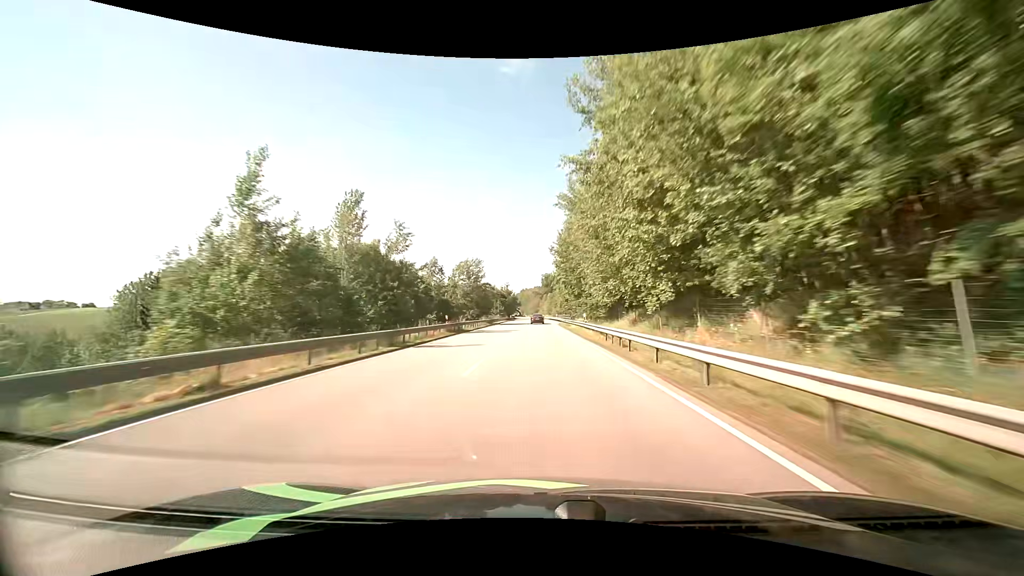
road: primary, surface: asphalt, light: Day
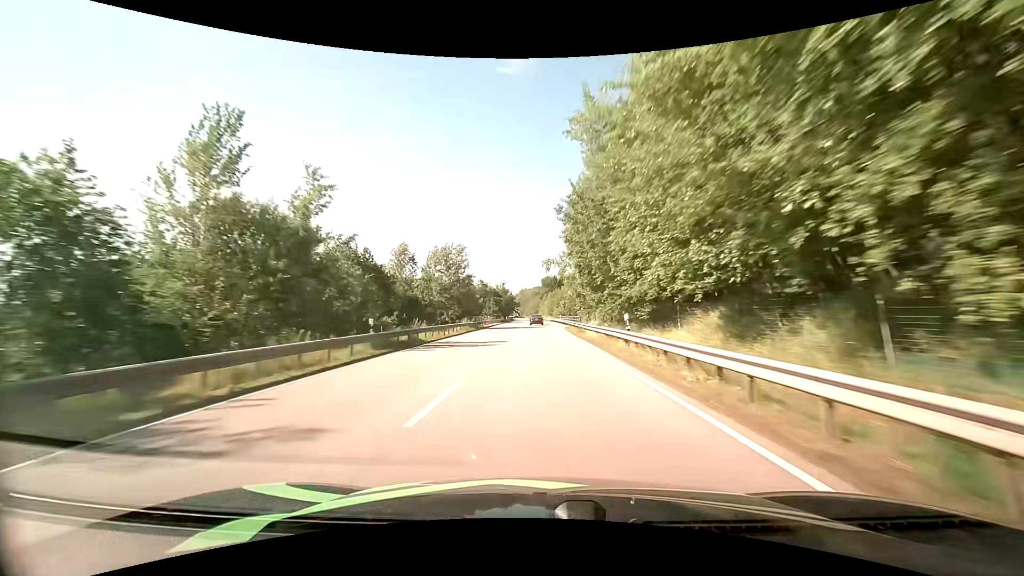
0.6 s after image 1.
(0.0, +16.0) m; 0°
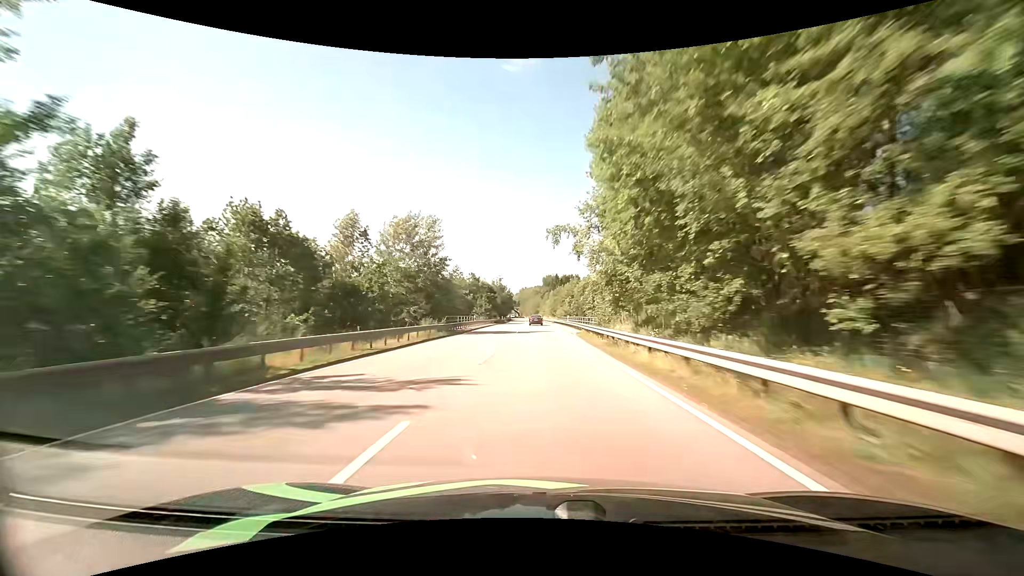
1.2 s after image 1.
(0.0, +15.8) m; 0°
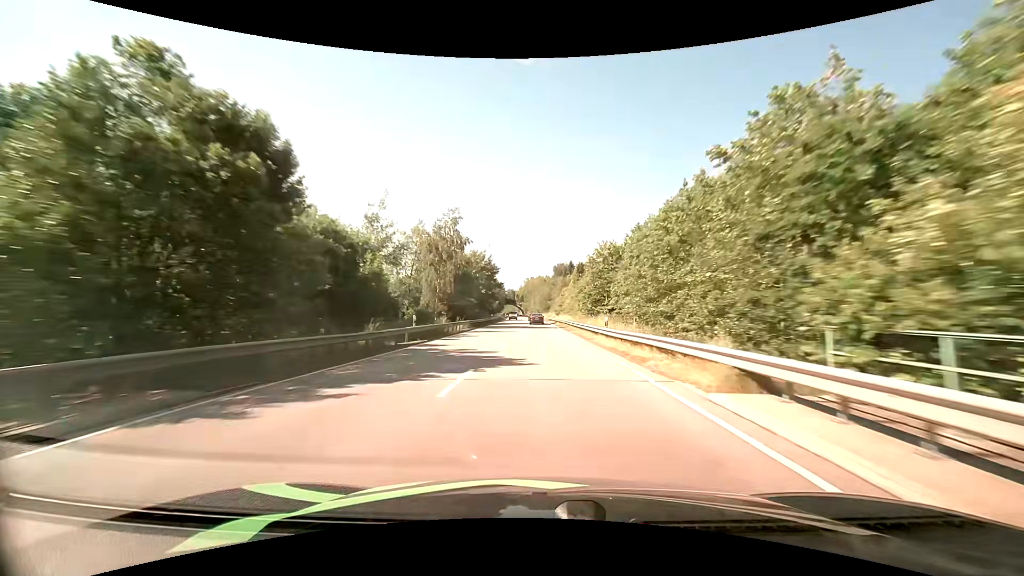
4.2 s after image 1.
(-0.2, +77.0) m; -1°
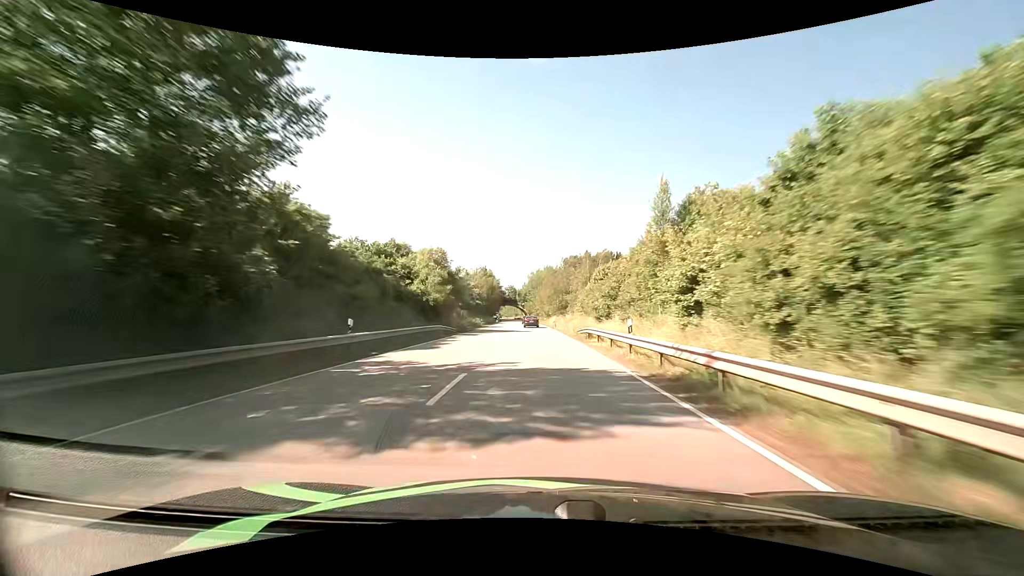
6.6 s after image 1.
(-0.5, +60.5) m; -1°
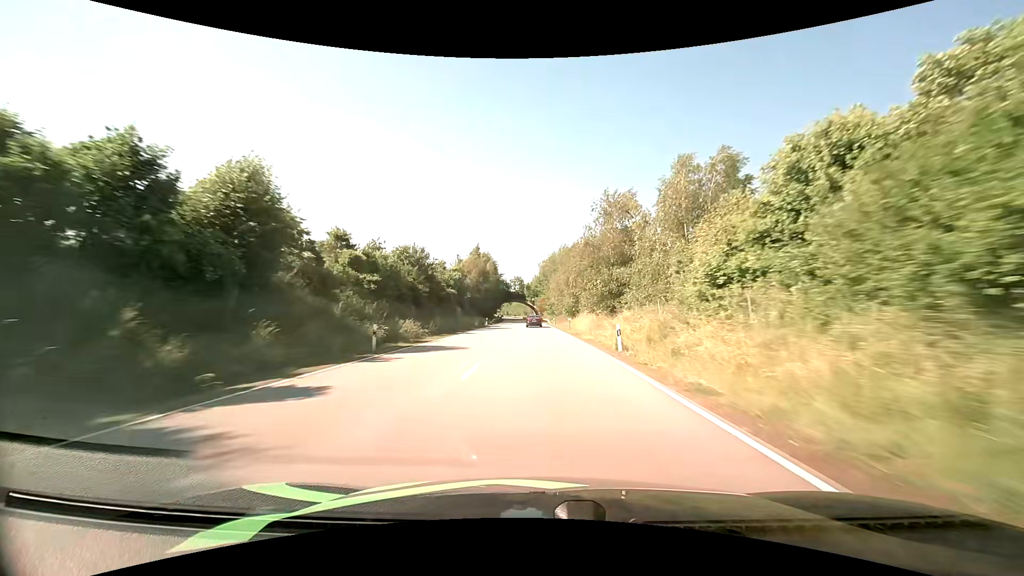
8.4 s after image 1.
(-0.6, +45.2) m; -2°
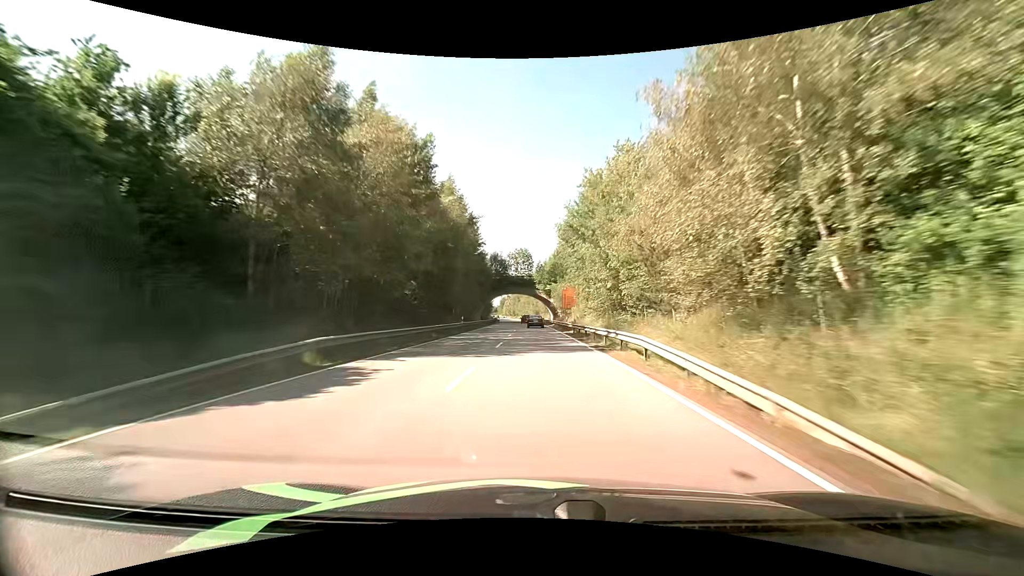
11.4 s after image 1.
(-1.0, +73.8) m; -2°
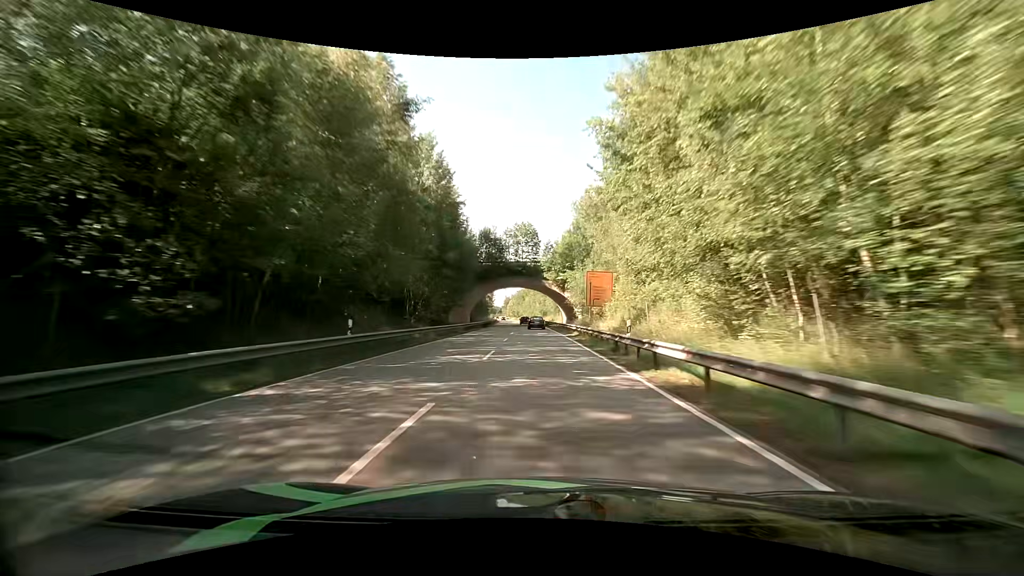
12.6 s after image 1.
(-0.1, +29.4) m; 0°
(0, +10) (0, +20) (0, +30) (0, +40) (-1, +50) (-1, +60) (-2, +70) (-2, +80) (-2, +90) (-3, +100) m
